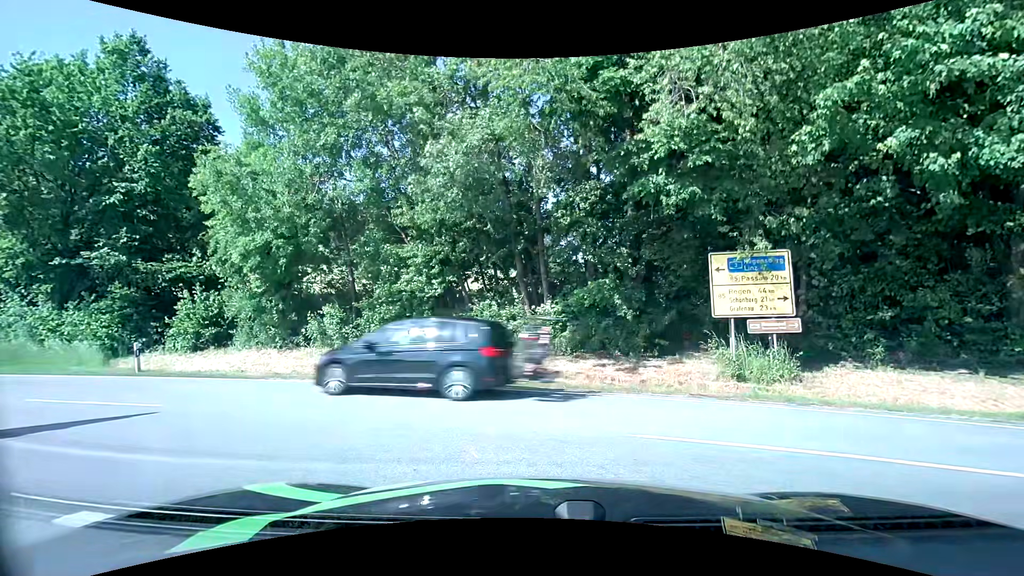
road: tertiary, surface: asphalt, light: Day
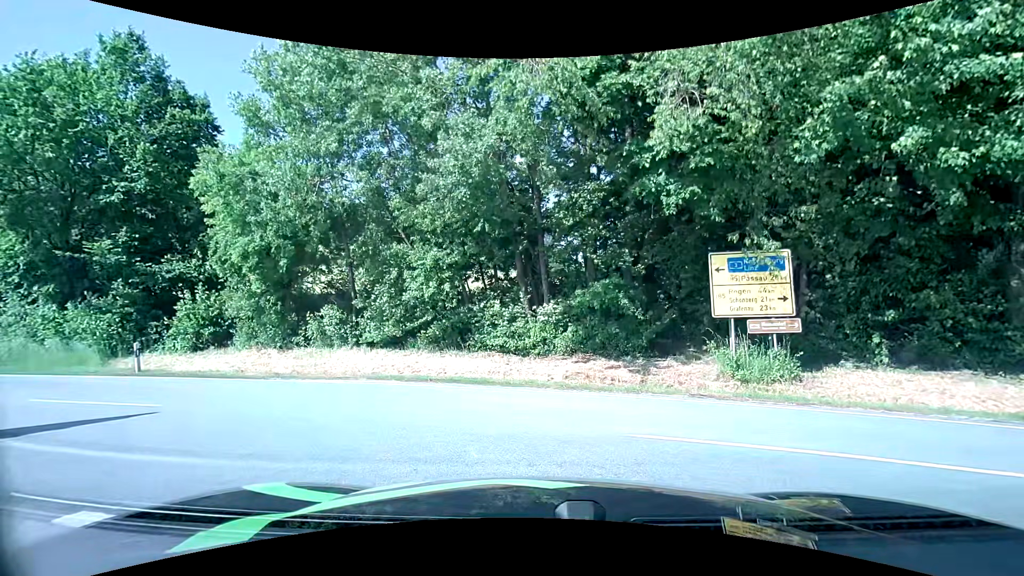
(0.0, 0.0) m; 0°
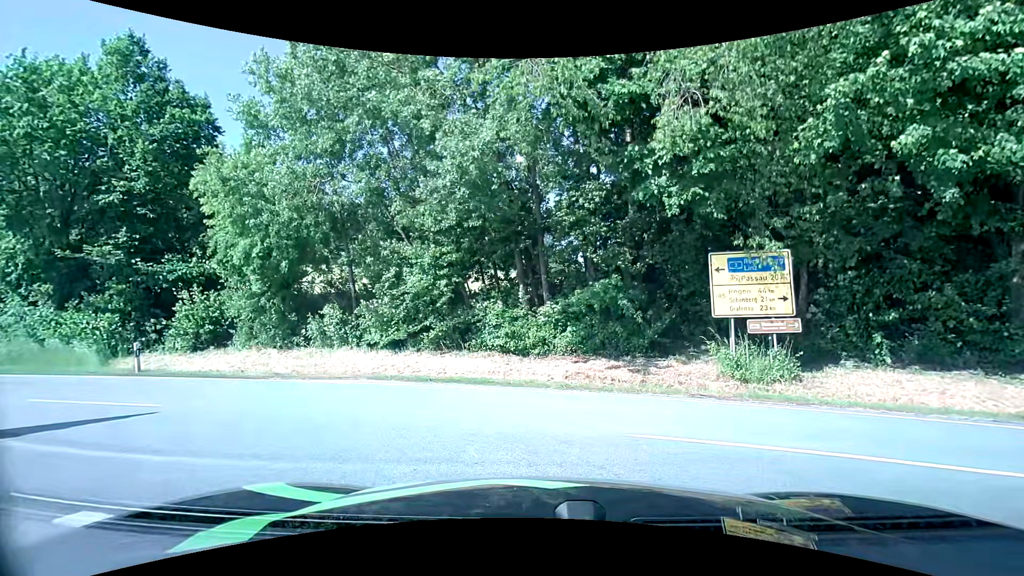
(0.0, 0.0) m; 0°
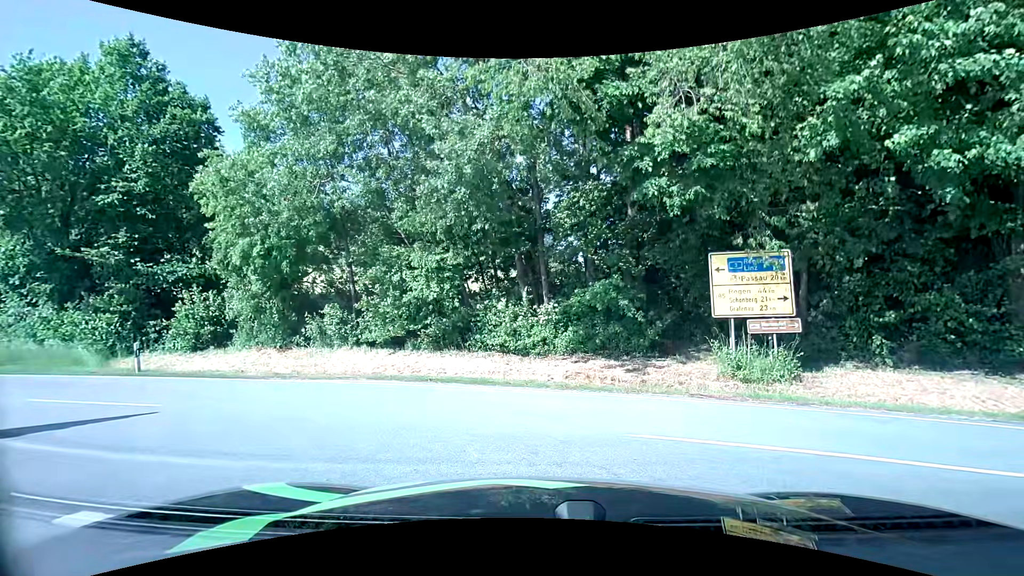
(0.0, 0.0) m; 0°
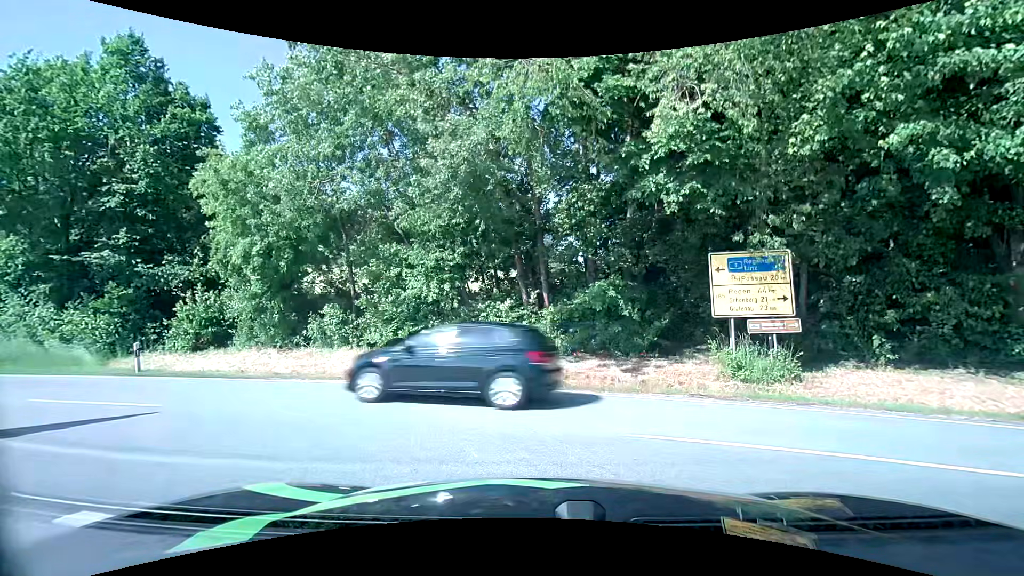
(0.0, 0.0) m; 0°
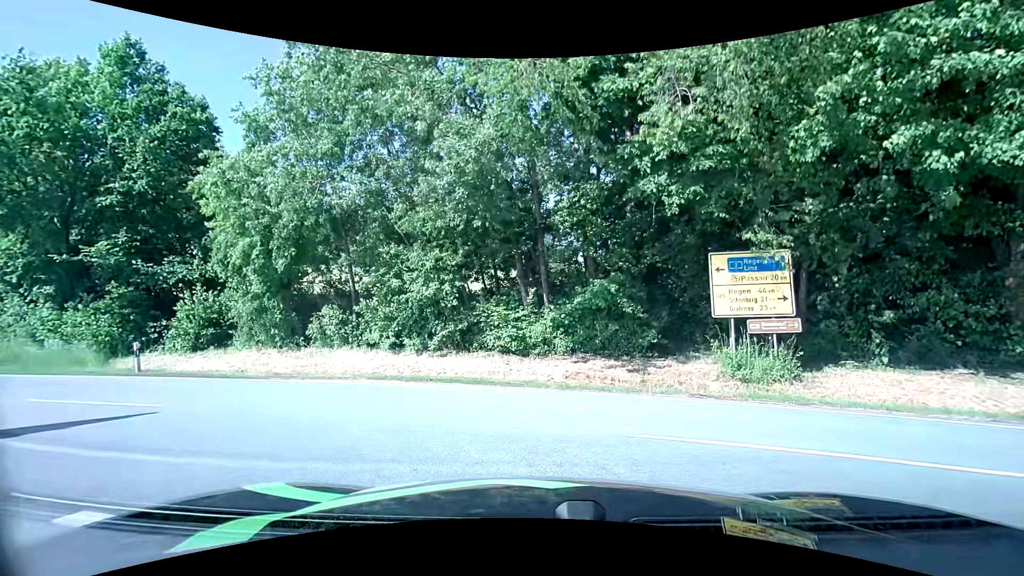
(0.0, 0.0) m; 0°
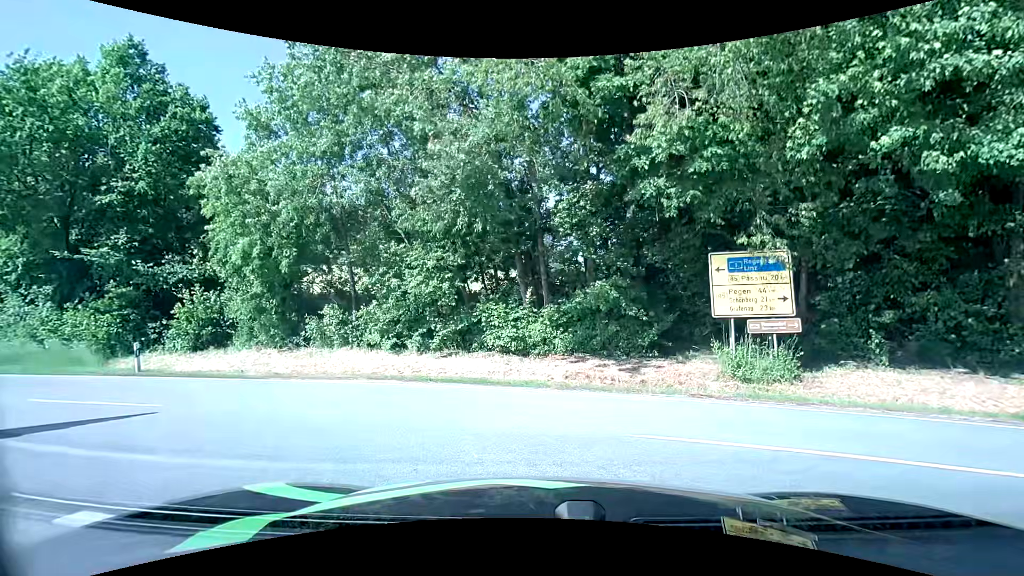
(0.0, 0.0) m; 0°
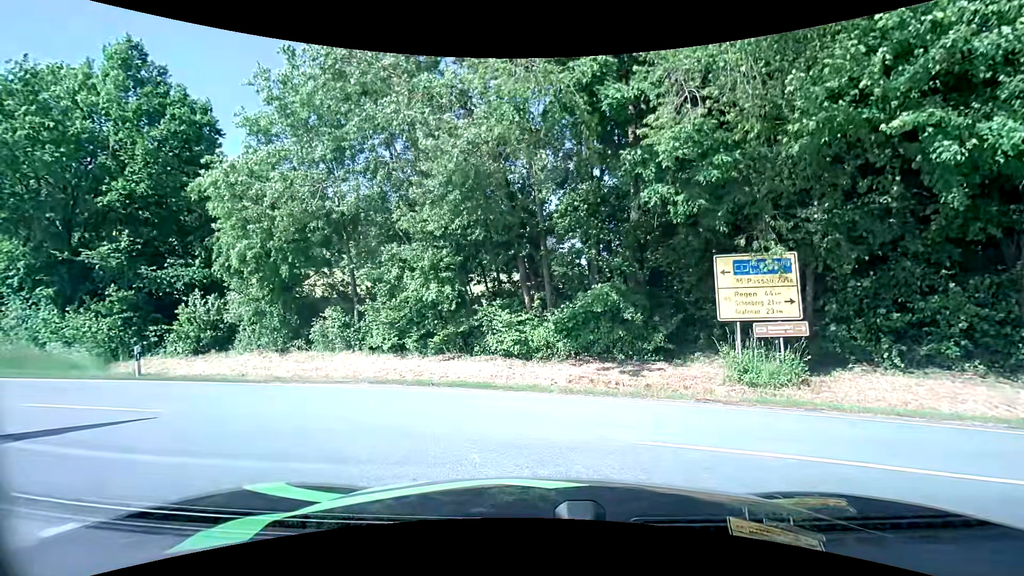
(0.0, +0.2) m; 0°
(-4, +9) (-12, +14) (-22, +16) (-32, +18) (-42, +20) (-52, +21) (-62, +23) (-71, +25) (-81, +27) (-91, +29) m
